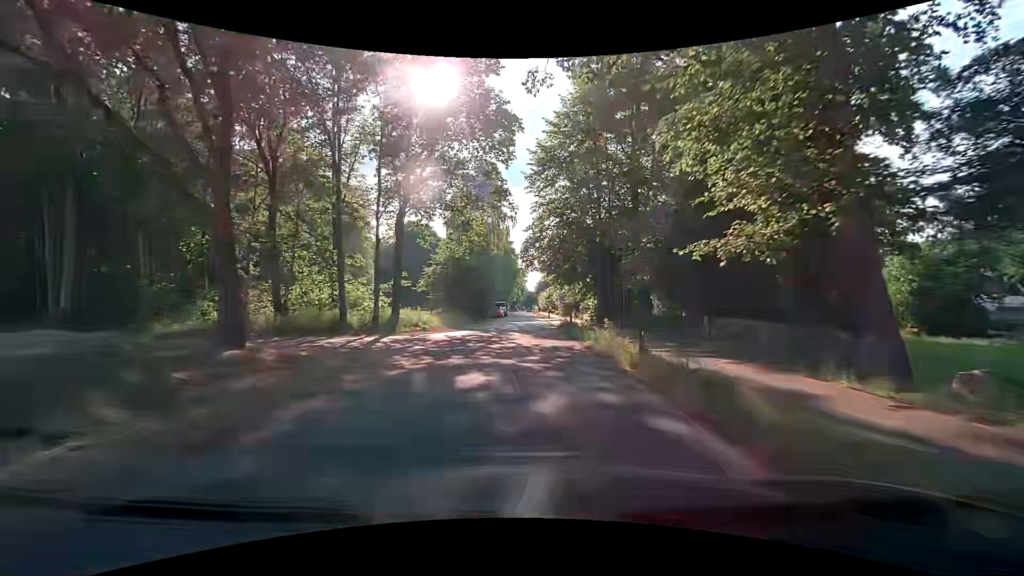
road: residential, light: Day
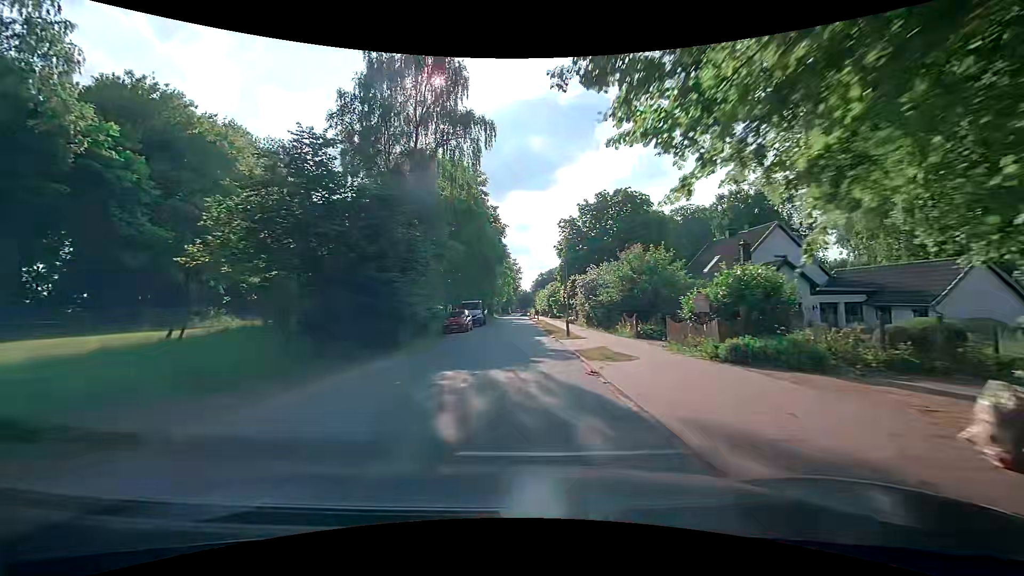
(+0.6, +32.5) m; +1°
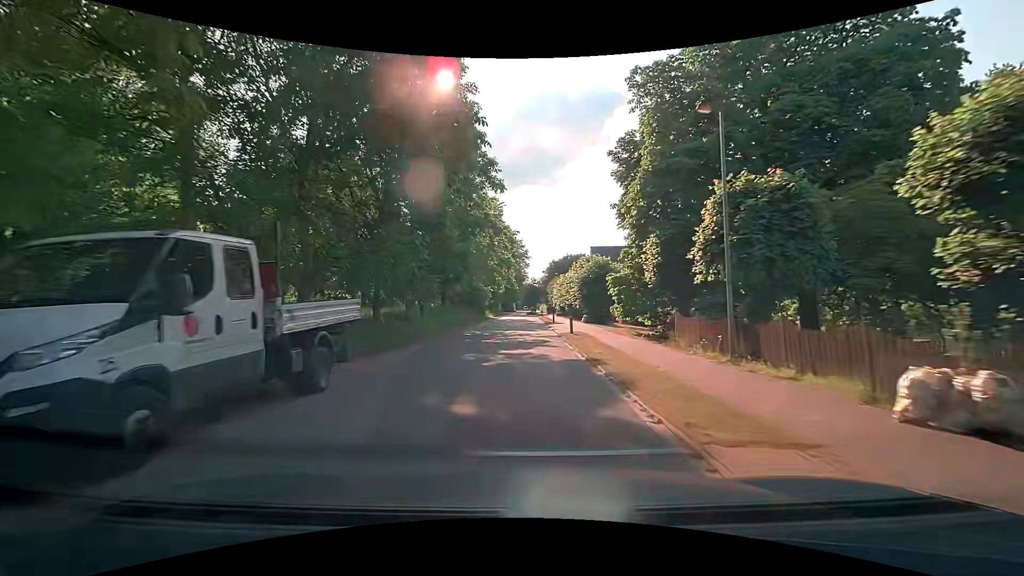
(-0.3, +38.2) m; -1°
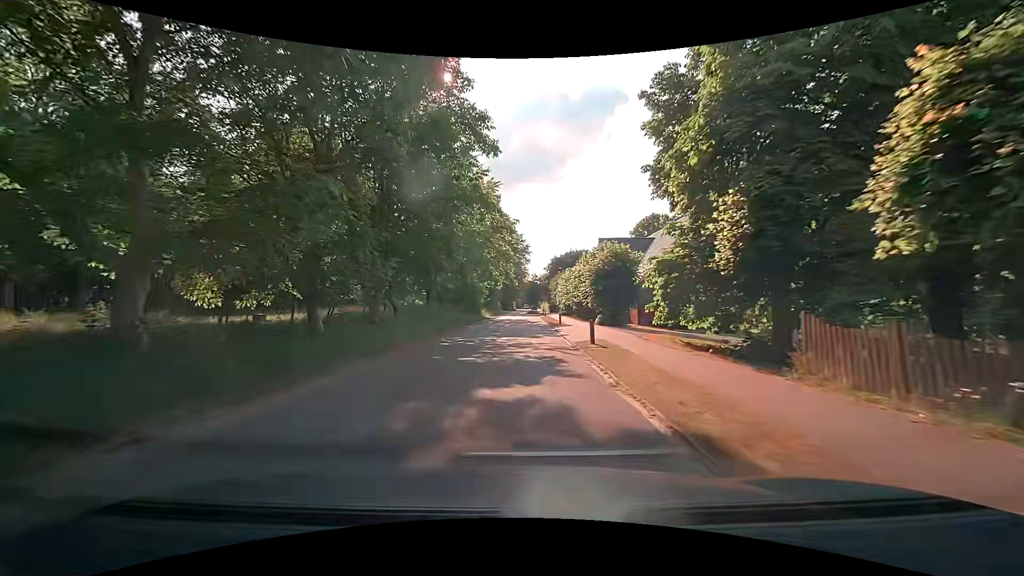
(0.0, +7.3) m; 0°
(0, +10) (0, +20) (0, +30) (0, +40) (0, +50) (-1, +60) (-1, +70) (-2, +80) (-2, +90) (-2, +100) m
